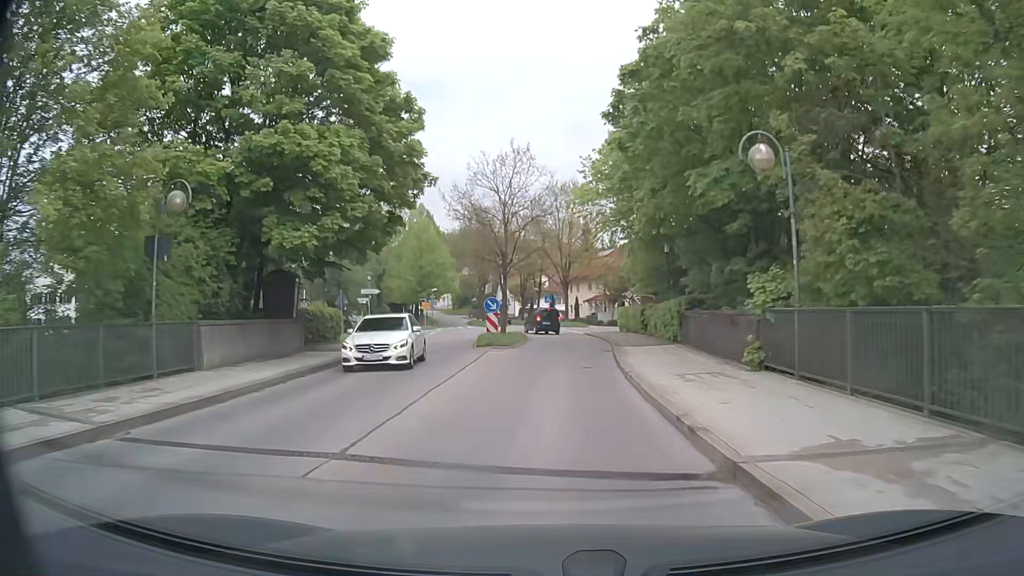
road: tertiary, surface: asphalt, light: Day
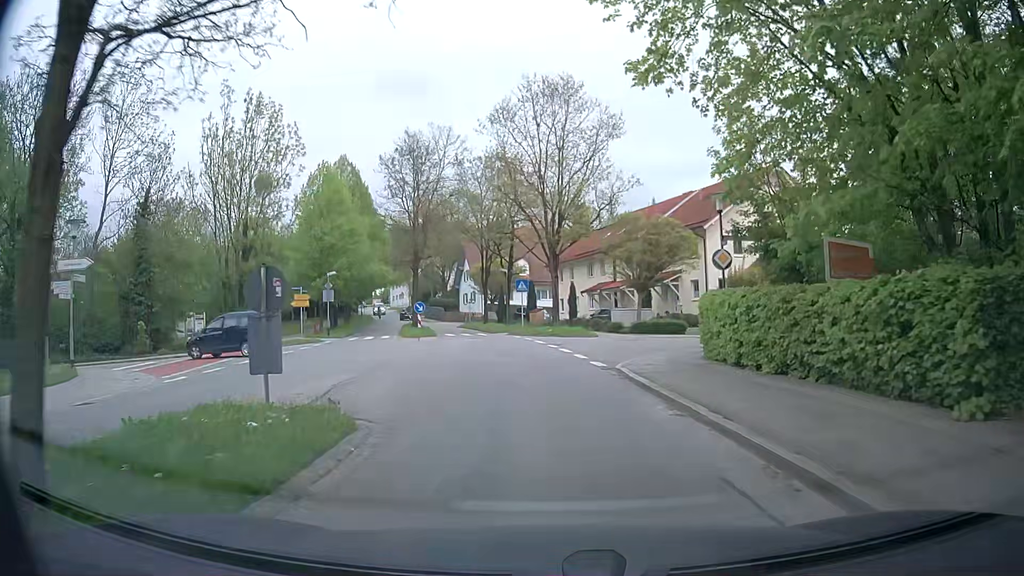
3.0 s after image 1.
(+0.9, +31.4) m; +1°
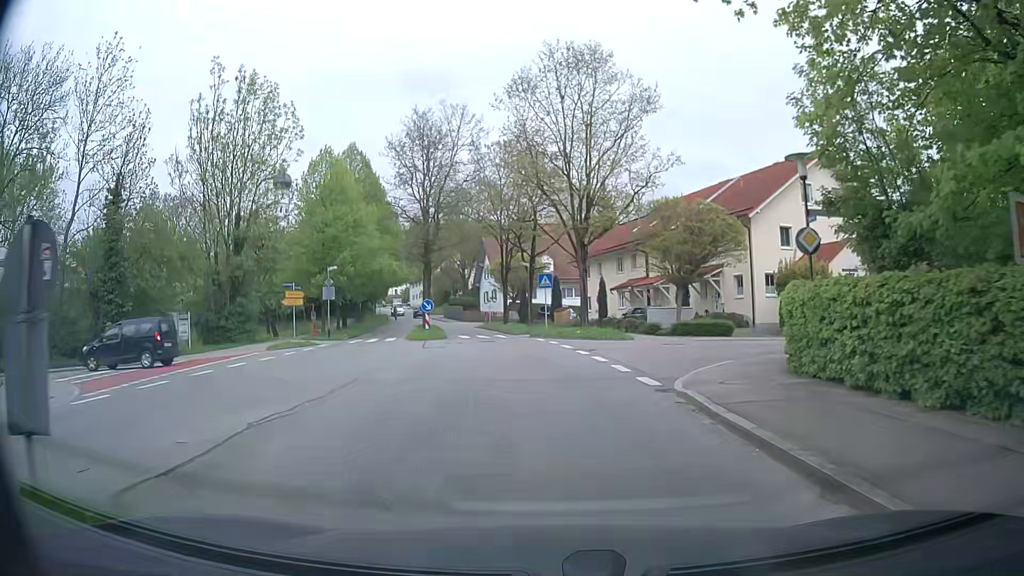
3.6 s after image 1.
(-0.1, +4.8) m; -3°
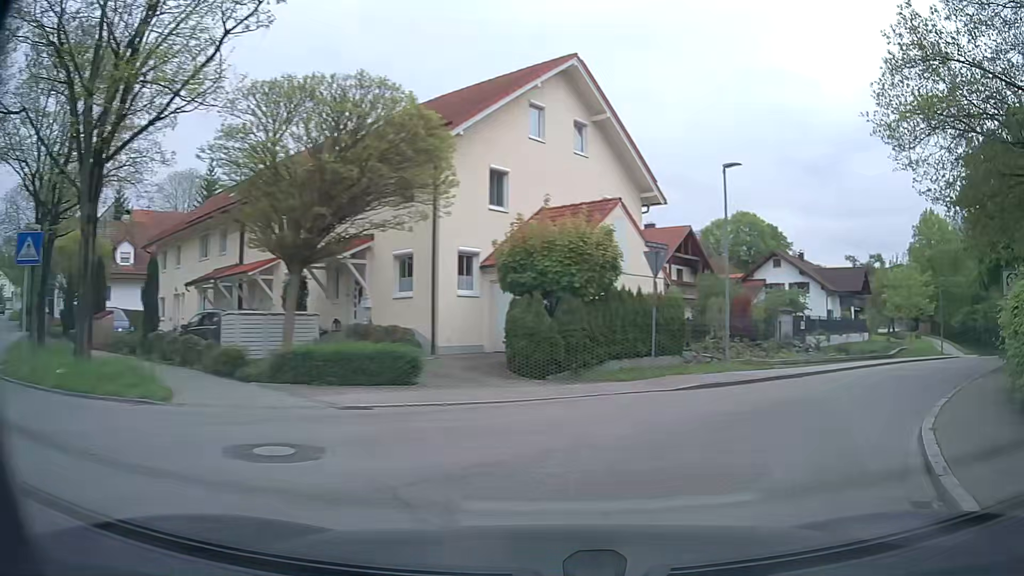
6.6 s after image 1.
(+3.0, +19.2) m; +34°
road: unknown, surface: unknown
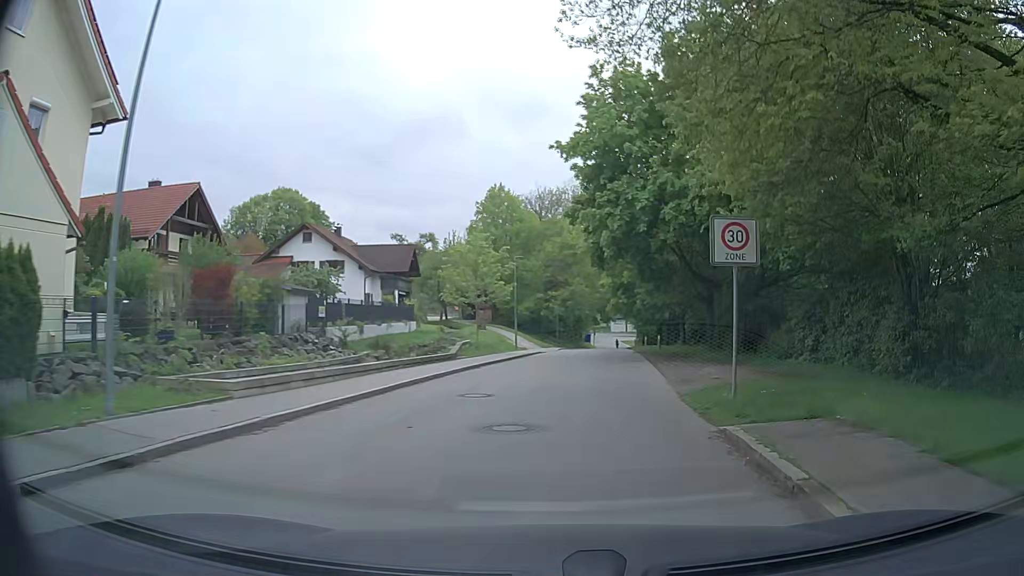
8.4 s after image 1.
(+4.2, +10.9) m; +39°
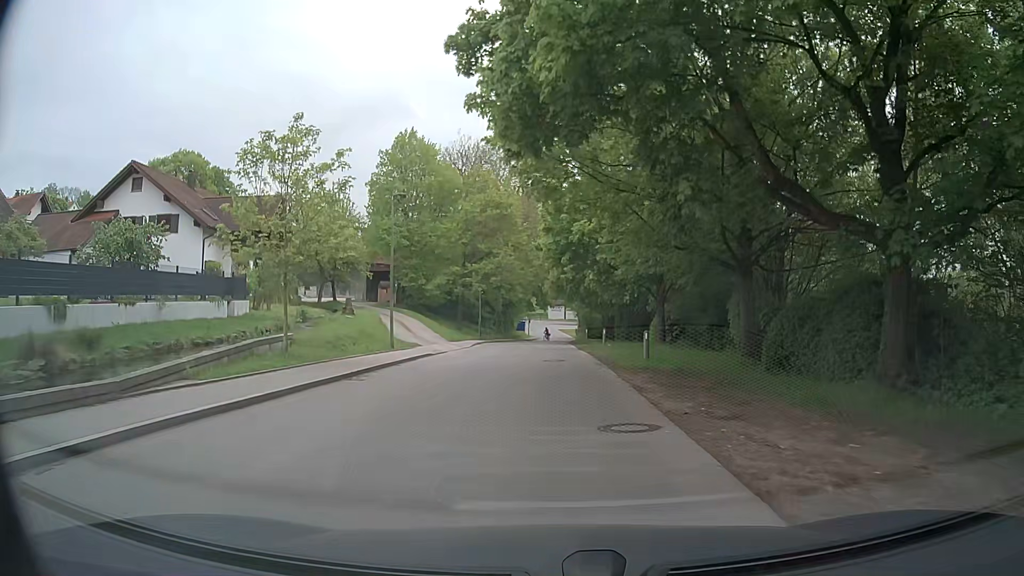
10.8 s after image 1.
(+1.5, +18.5) m; +4°
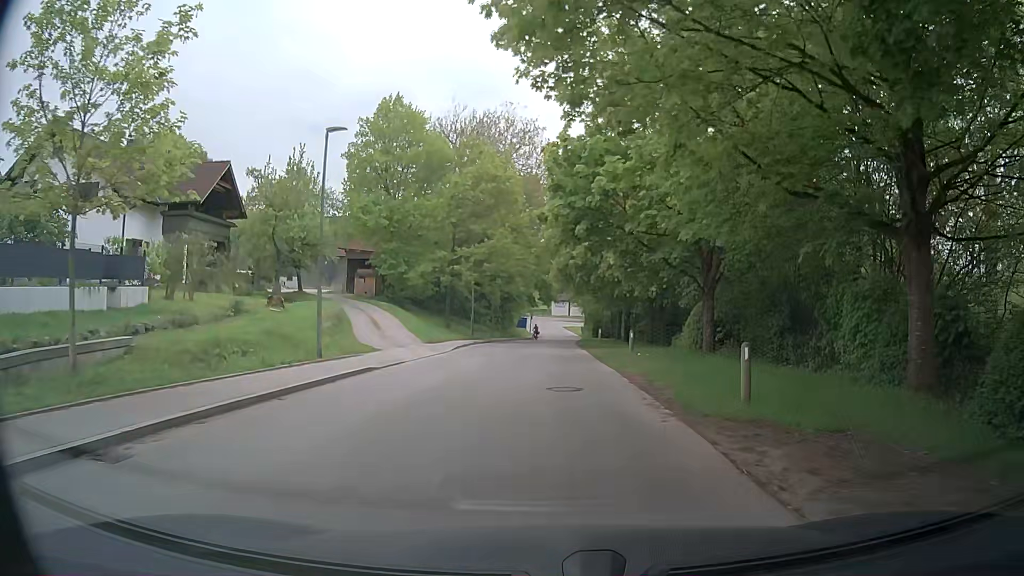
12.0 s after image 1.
(+0.1, +9.3) m; 0°
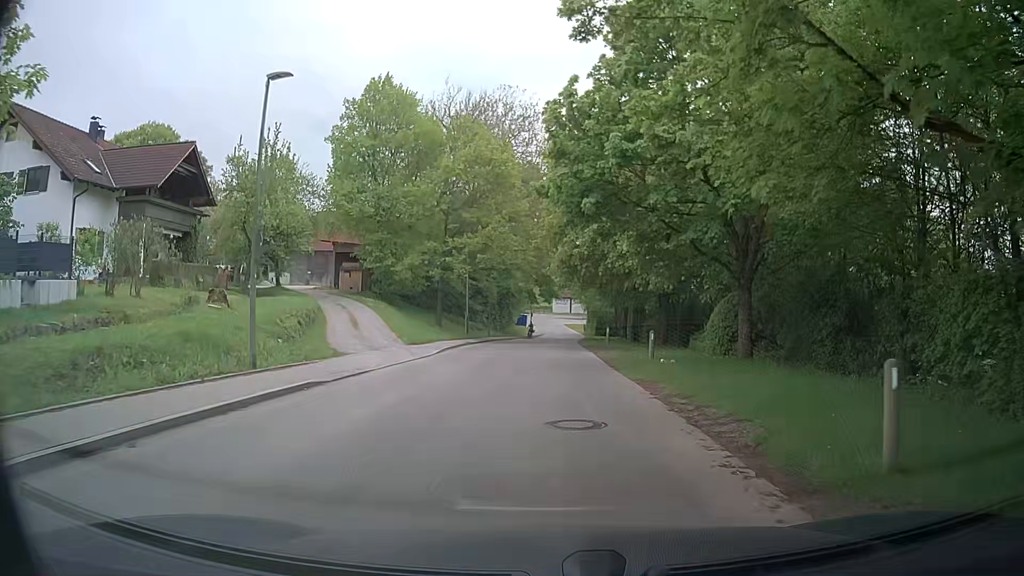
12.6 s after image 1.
(0.0, +4.4) m; +2°
